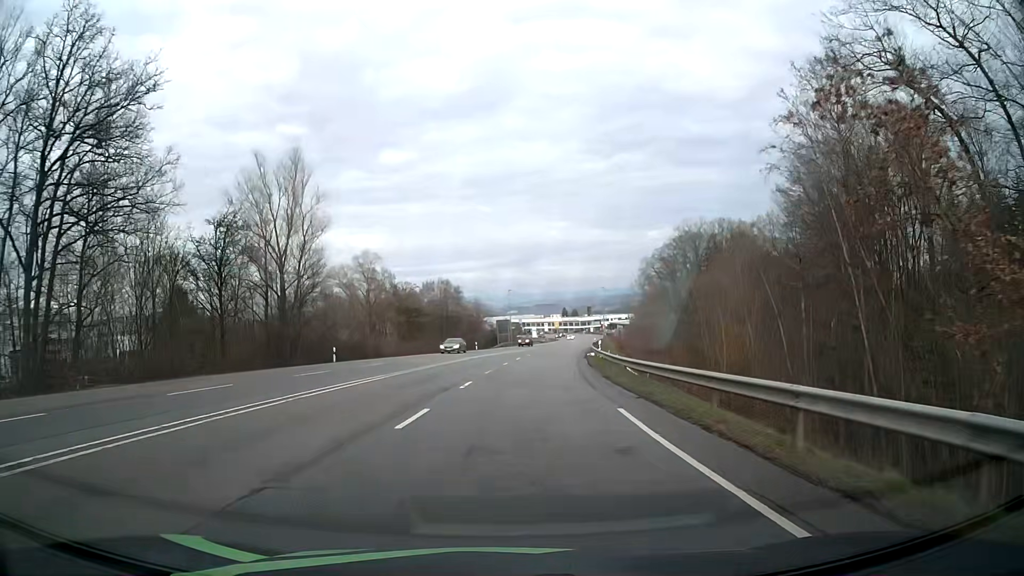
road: secondary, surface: asphalt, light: Day
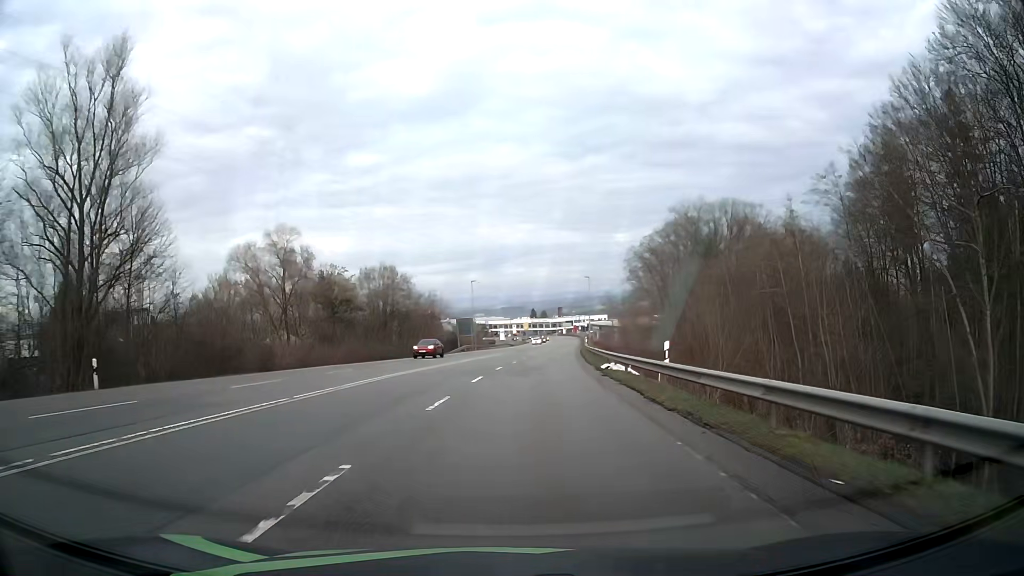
(+0.5, +23.5) m; +2°
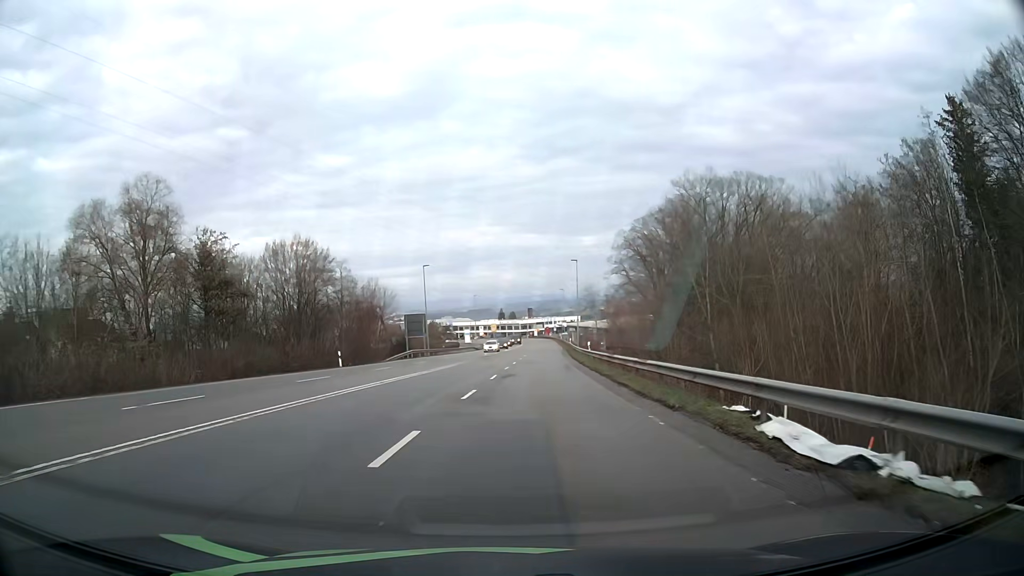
(+0.7, +23.5) m; +3°
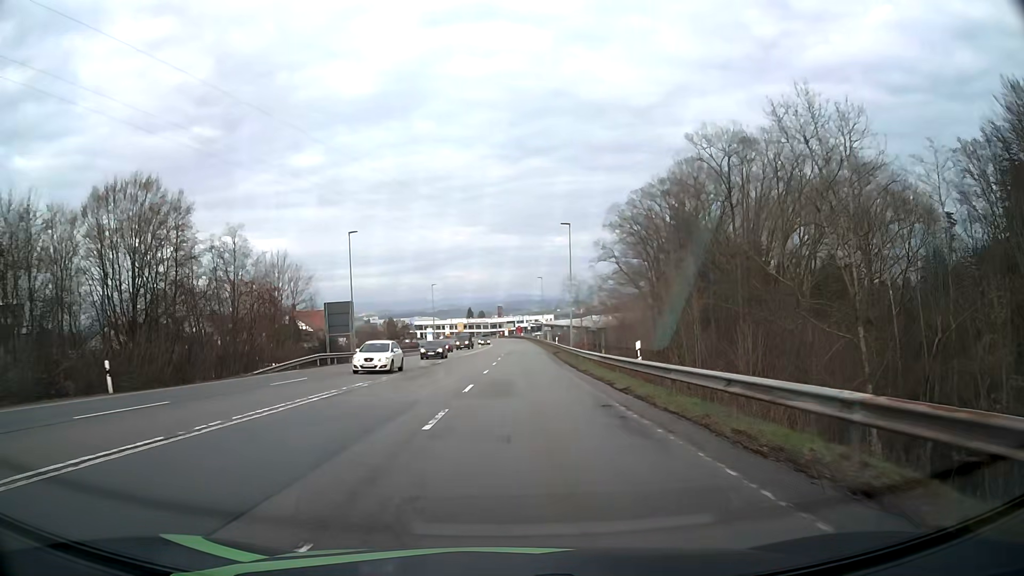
(+0.6, +23.8) m; +3°
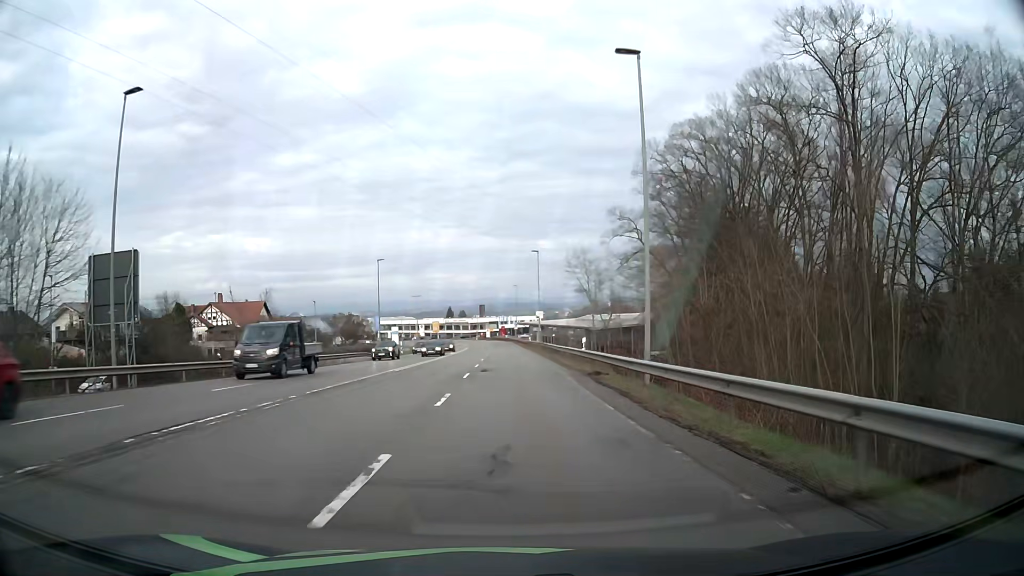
(+0.4, +32.8) m; +1°
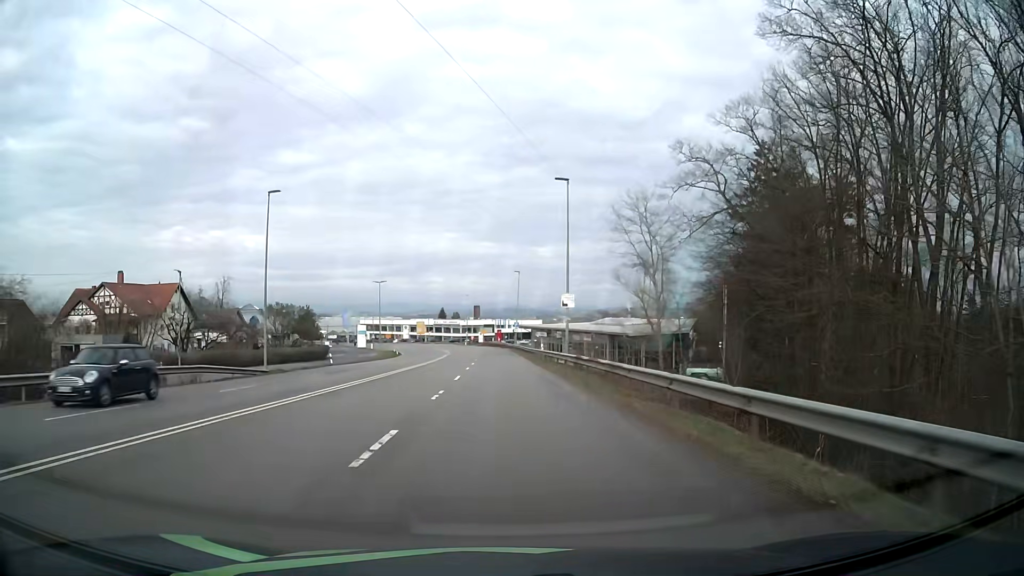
(+0.2, +33.8) m; 0°
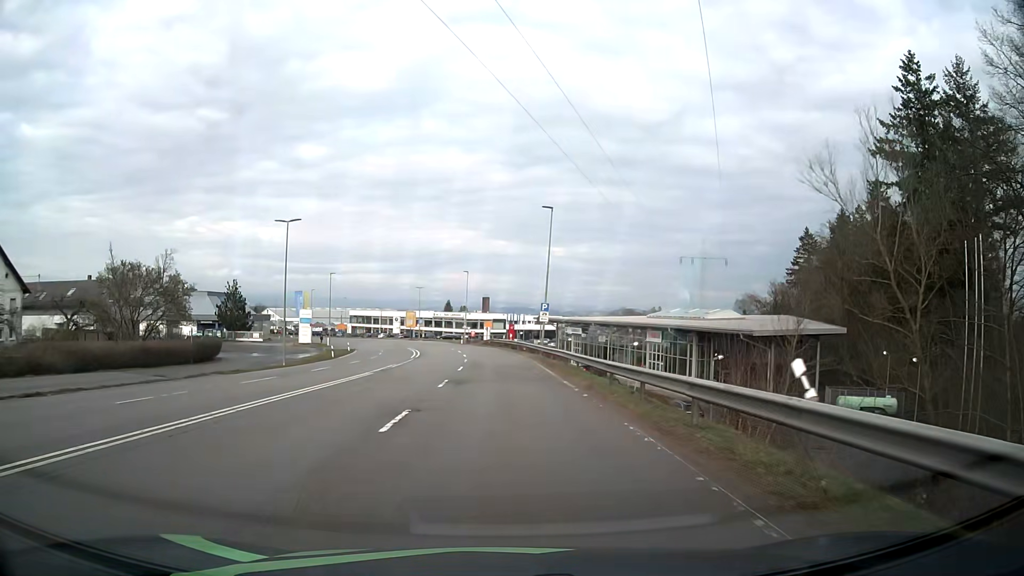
(-0.3, +41.9) m; -1°
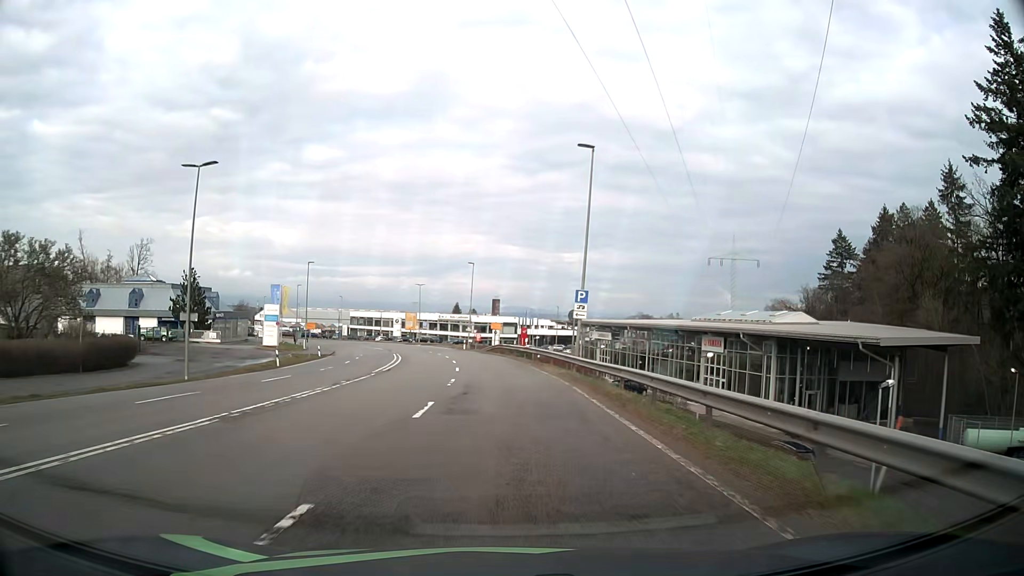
(0.0, +16.2) m; -1°
(0, +10) (0, +20) (-1, +30) (-1, +40) (-3, +50) (-4, +60) (-6, +70) (-9, +79) (-11, +89) (-14, +98) m
